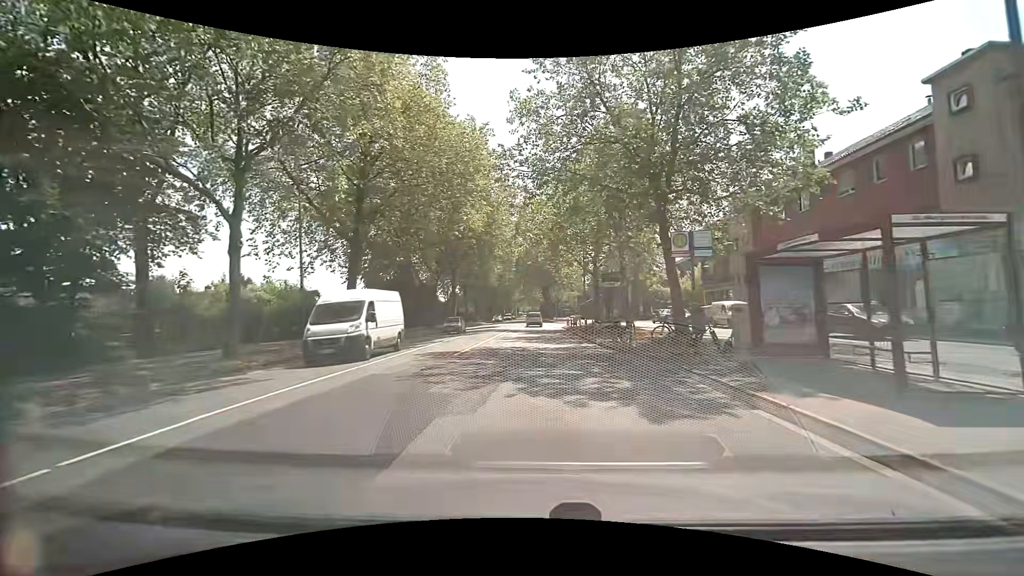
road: secondary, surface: asphalt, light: Day
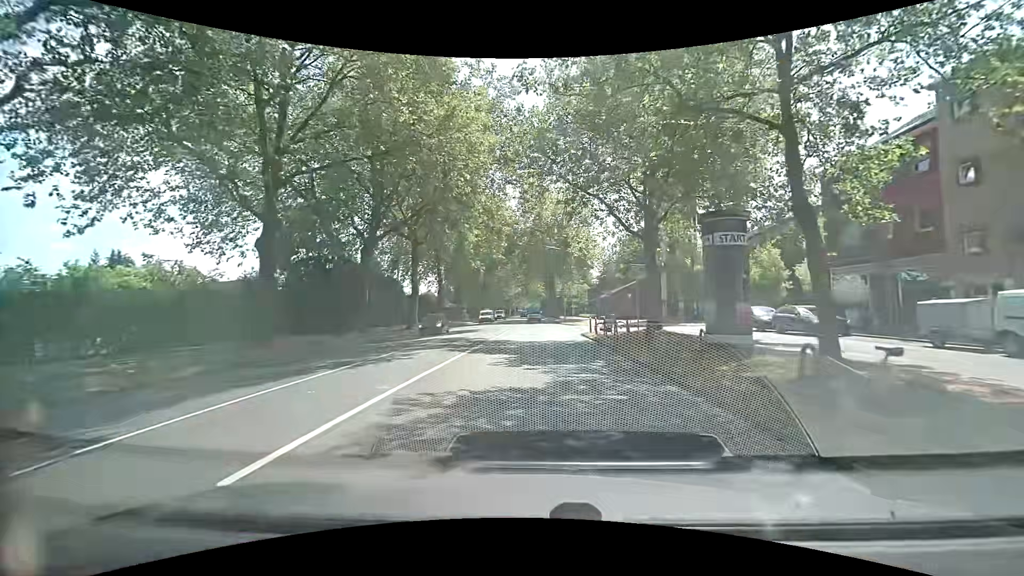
(-0.1, +22.3) m; +1°
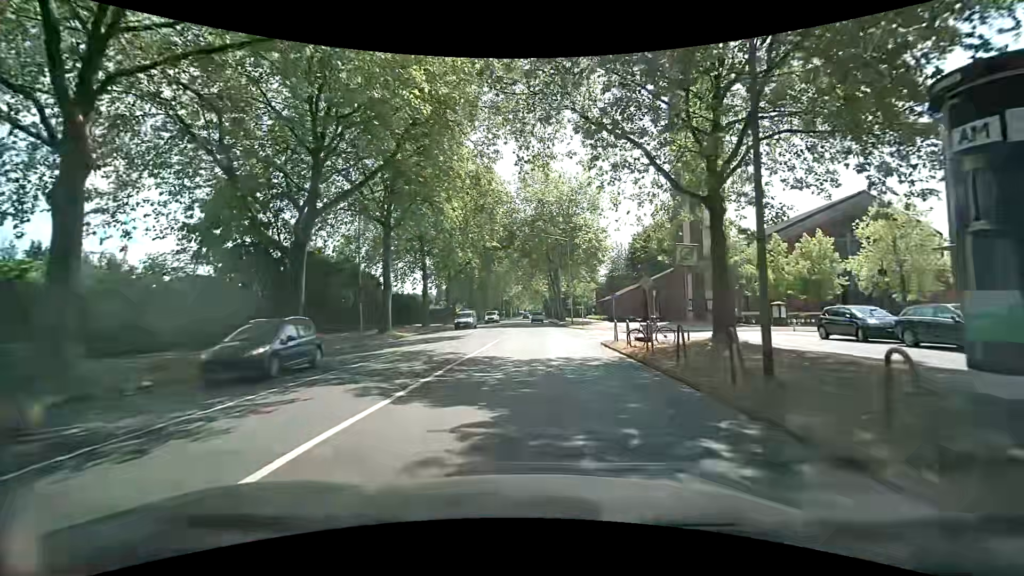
(-0.2, +9.0) m; -1°
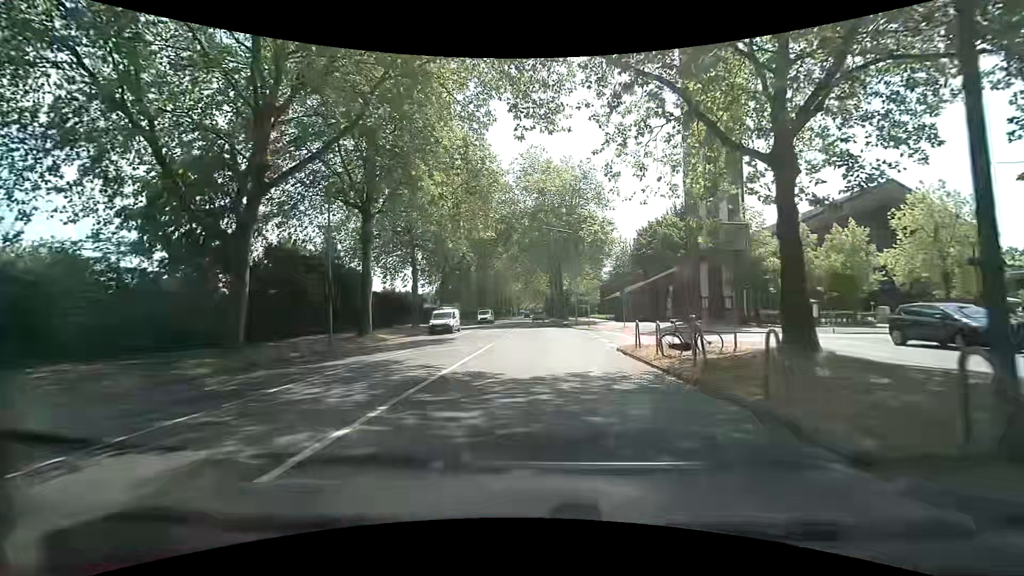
(-0.1, +4.5) m; -1°
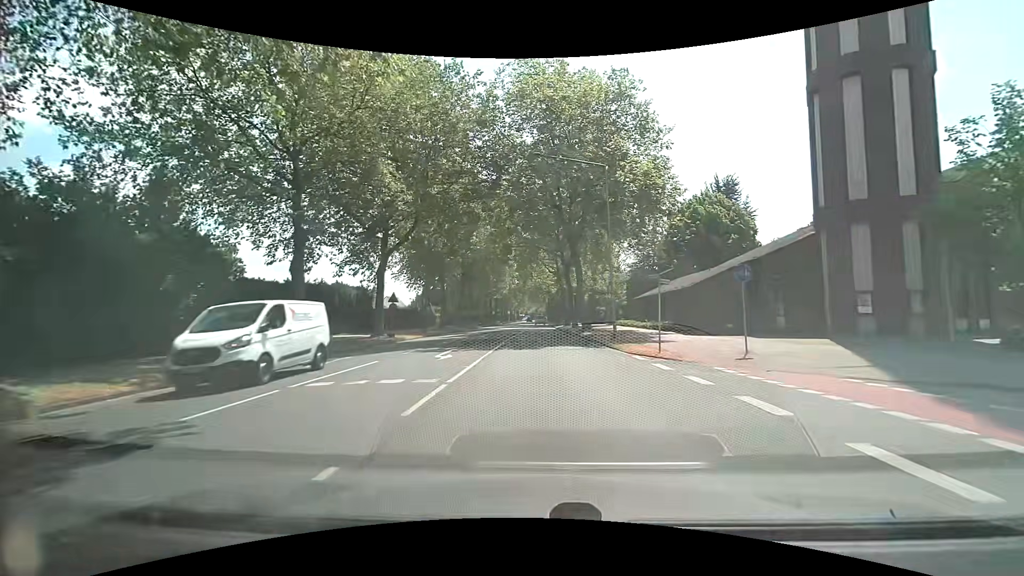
(+0.2, +22.6) m; -1°
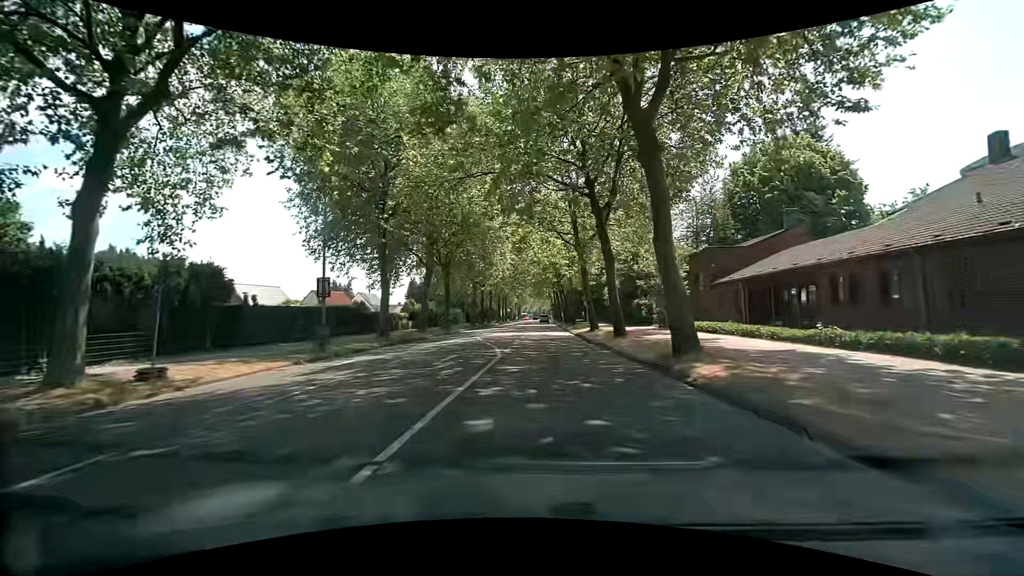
(+0.4, +22.3) m; +1°
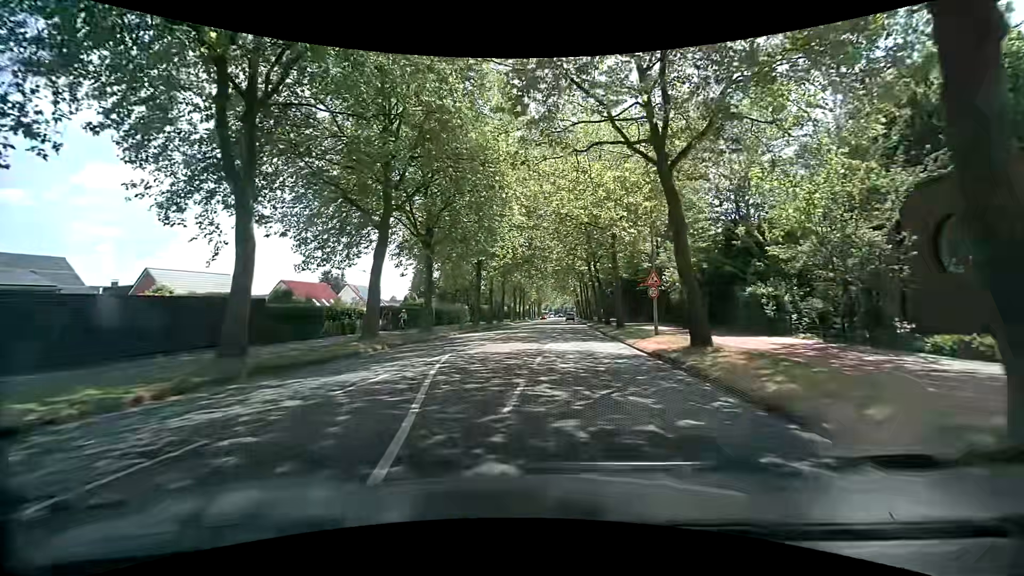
(-0.5, +17.9) m; -4°
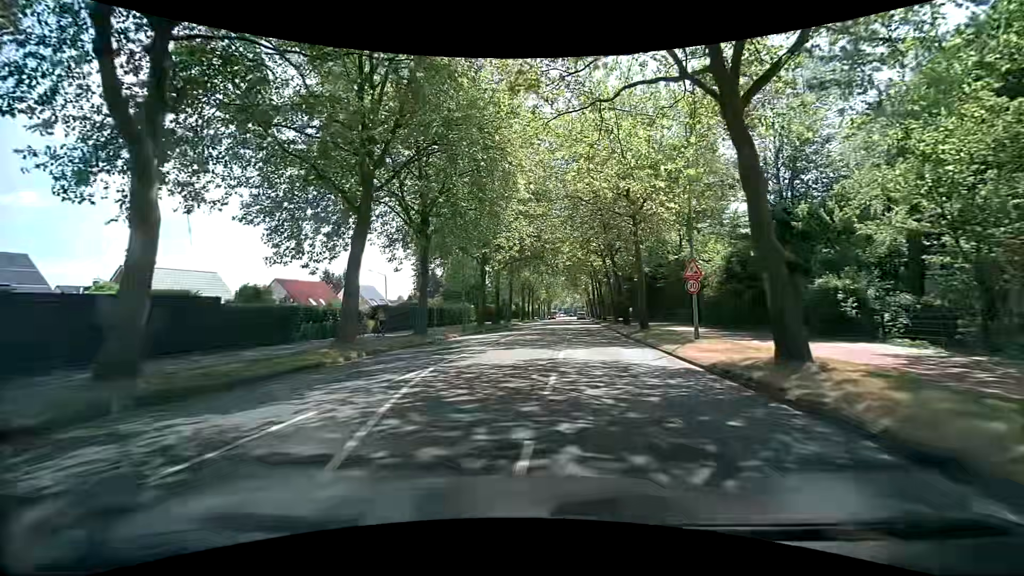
(0.0, +4.5) m; -2°
(0, +10) (0, +20) (+1, +30) (+2, +40) (+3, +50) (+4, +60) (+5, +70) (+6, +80) (+7, +90) (+8, +100) m
